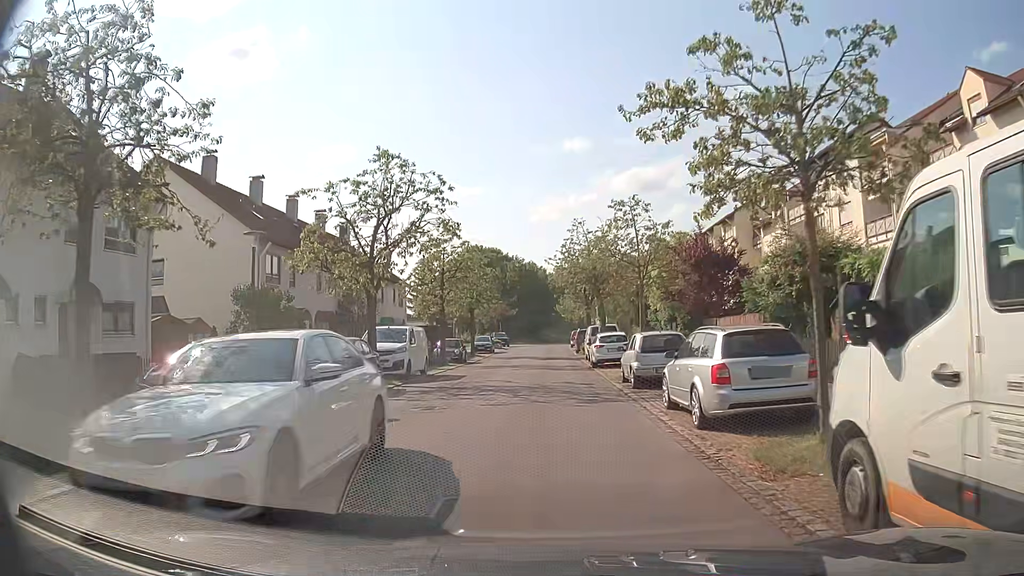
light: Day
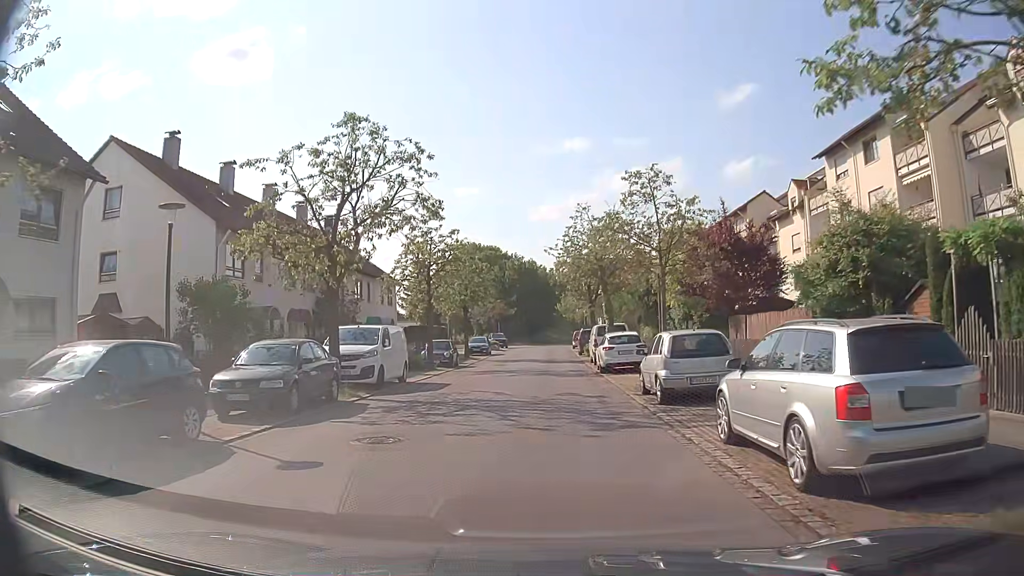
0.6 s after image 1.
(-0.1, +4.0) m; -1°
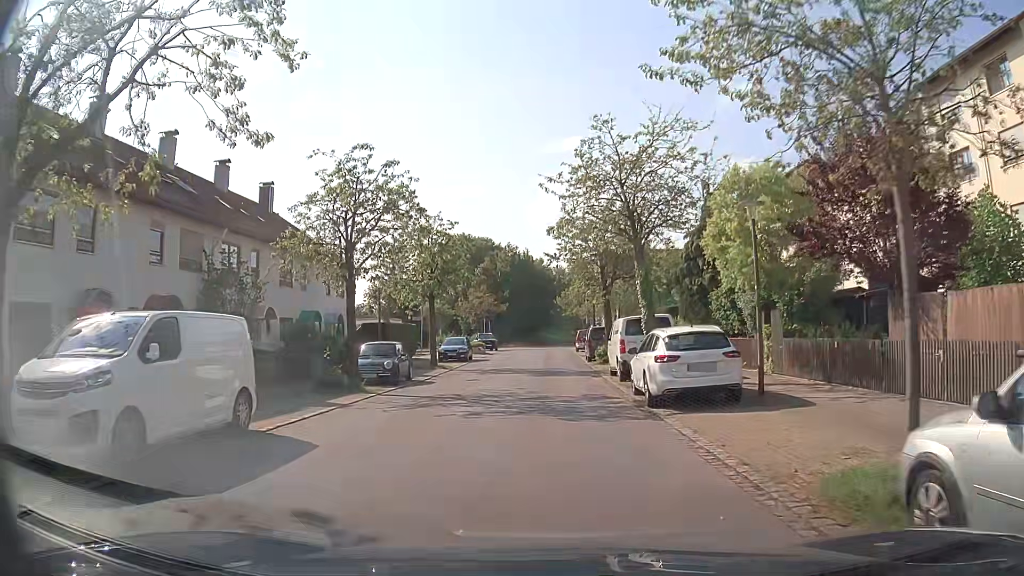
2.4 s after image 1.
(0.0, +12.5) m; 0°
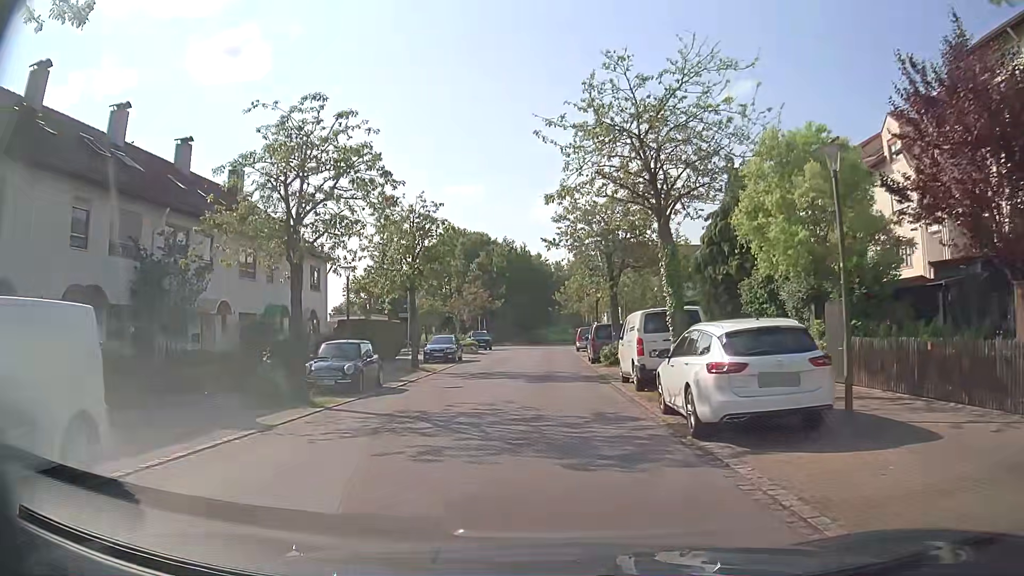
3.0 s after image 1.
(0.0, +4.2) m; 0°
